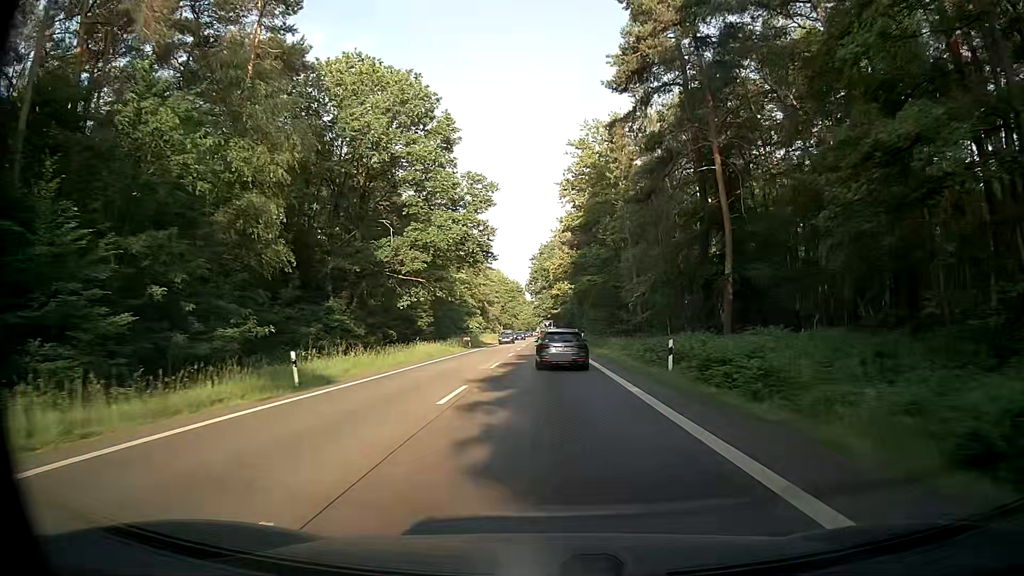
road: secondary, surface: asphalt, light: Day
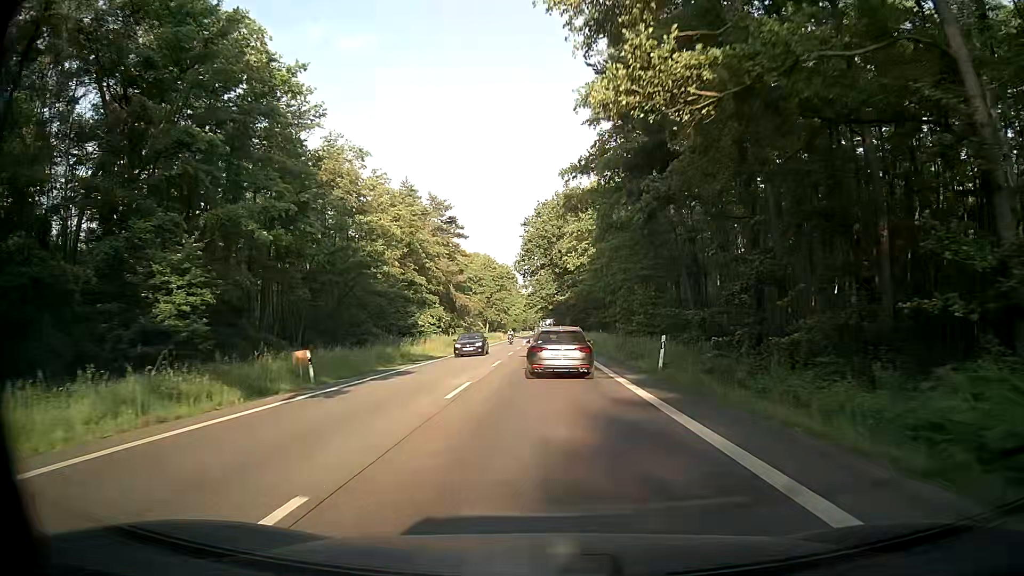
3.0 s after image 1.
(-0.1, +47.8) m; -1°
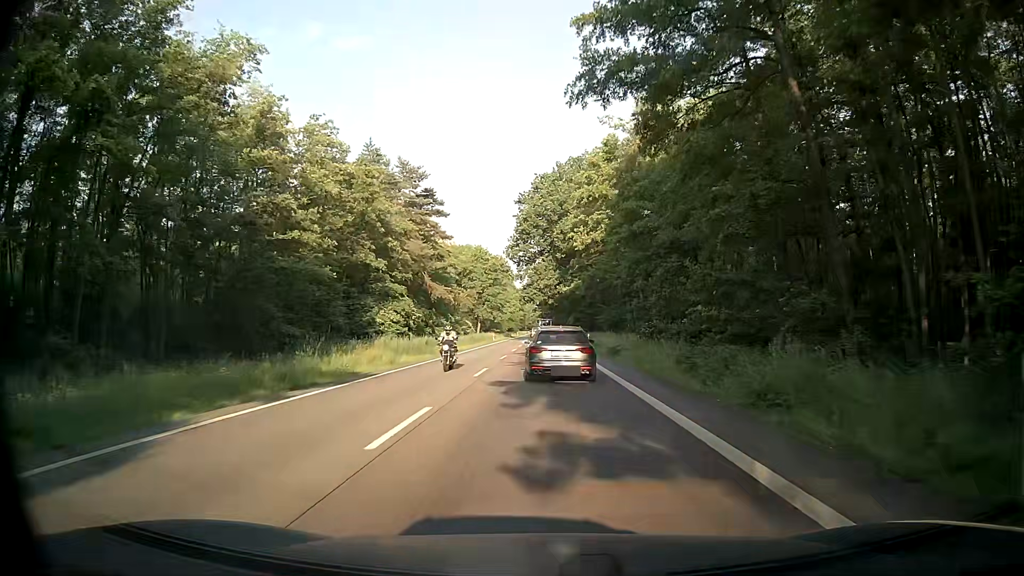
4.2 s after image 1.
(+0.2, +17.8) m; +1°
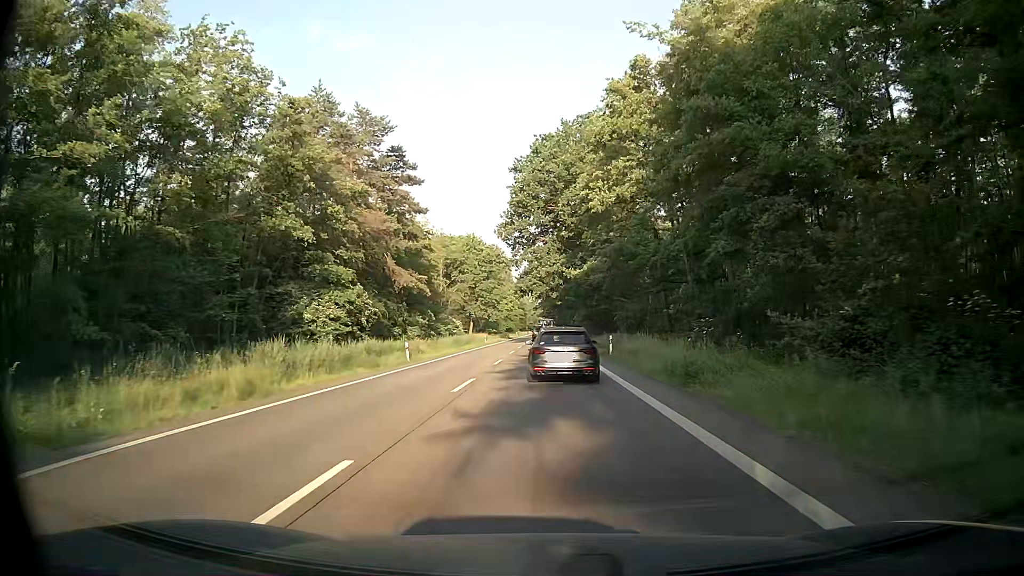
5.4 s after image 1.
(-0.1, +17.0) m; 0°
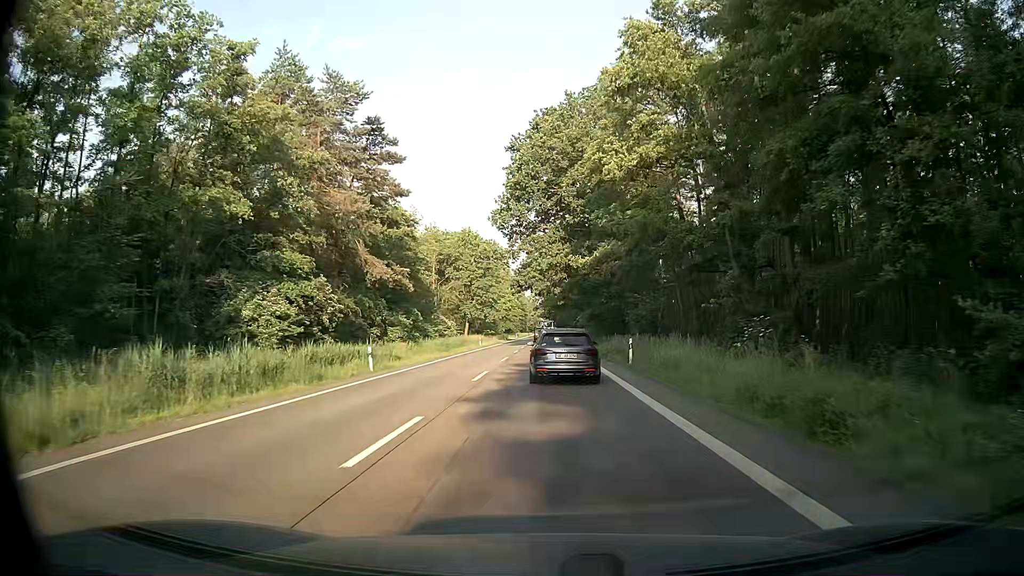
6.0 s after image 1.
(0.0, +8.3) m; -1°
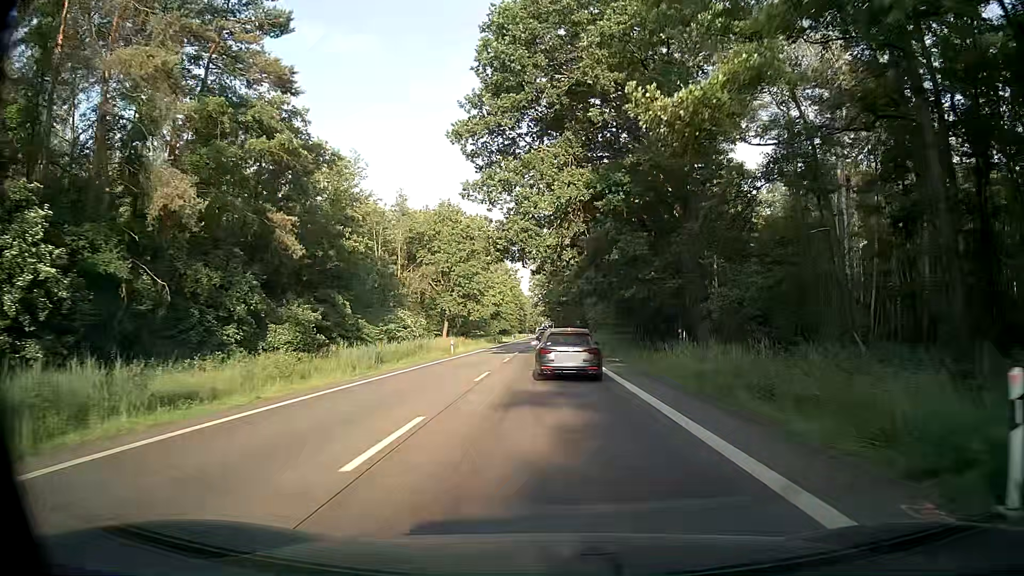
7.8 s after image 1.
(+0.2, +24.5) m; 0°
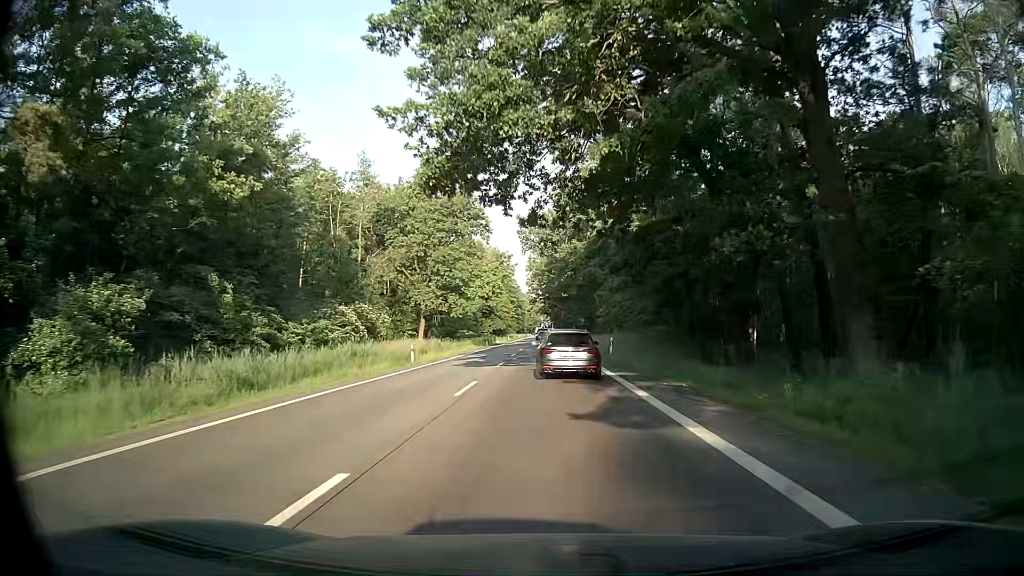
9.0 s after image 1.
(+0.1, +16.5) m; 0°
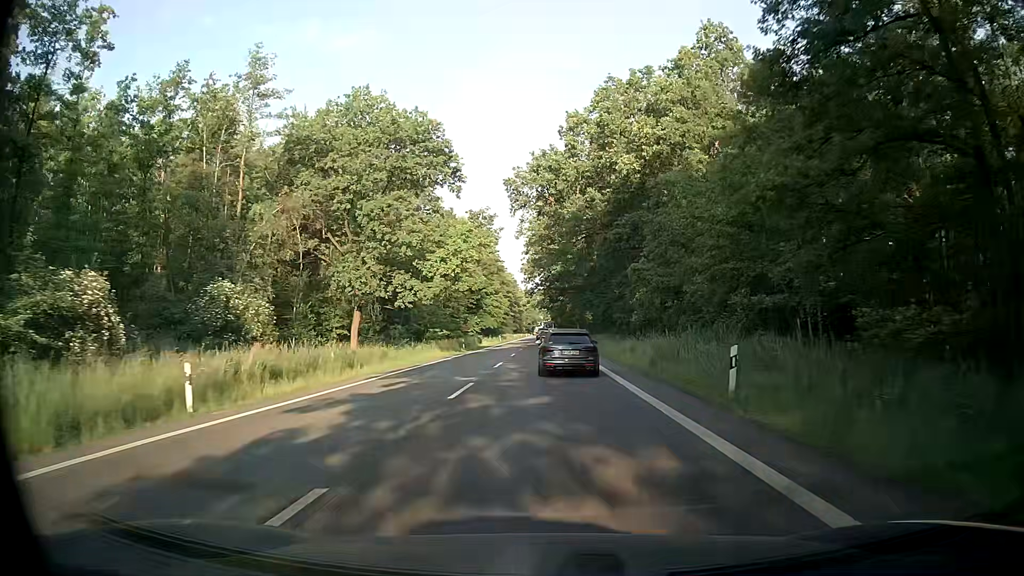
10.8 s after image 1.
(0.0, +25.1) m; 0°
(0, +10) (0, +20) (0, +30) (0, +40) (0, +50) (0, +60) (0, +70) (0, +80) (+1, +90) (+1, +100) m
